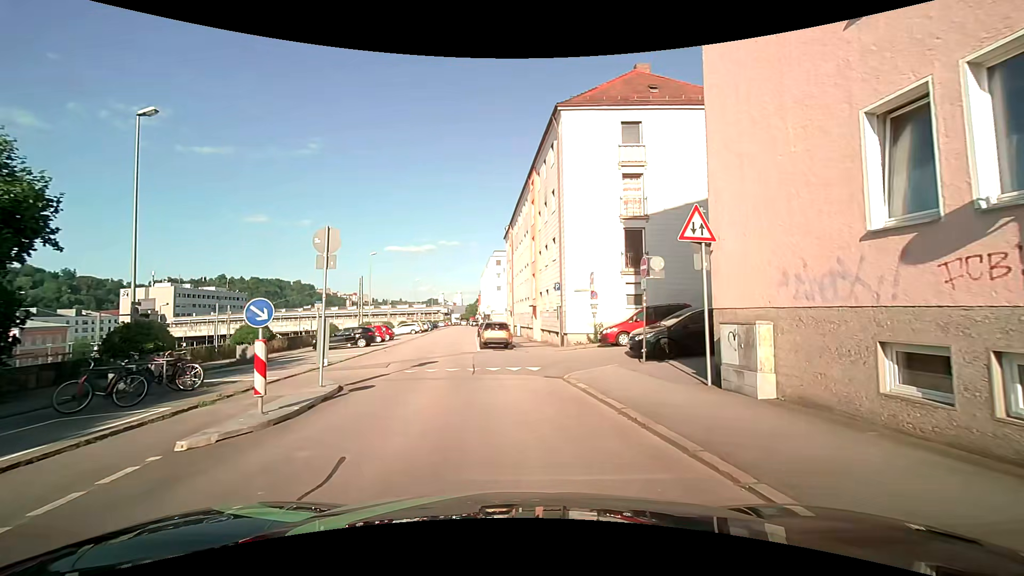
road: residential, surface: asphalt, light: Day
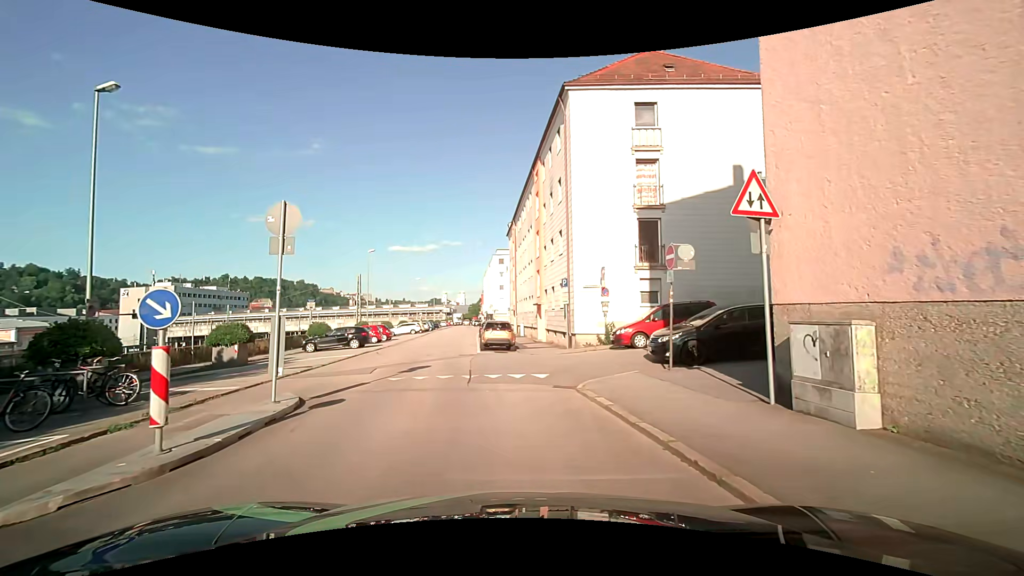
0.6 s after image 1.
(0.0, +2.1) m; +1°
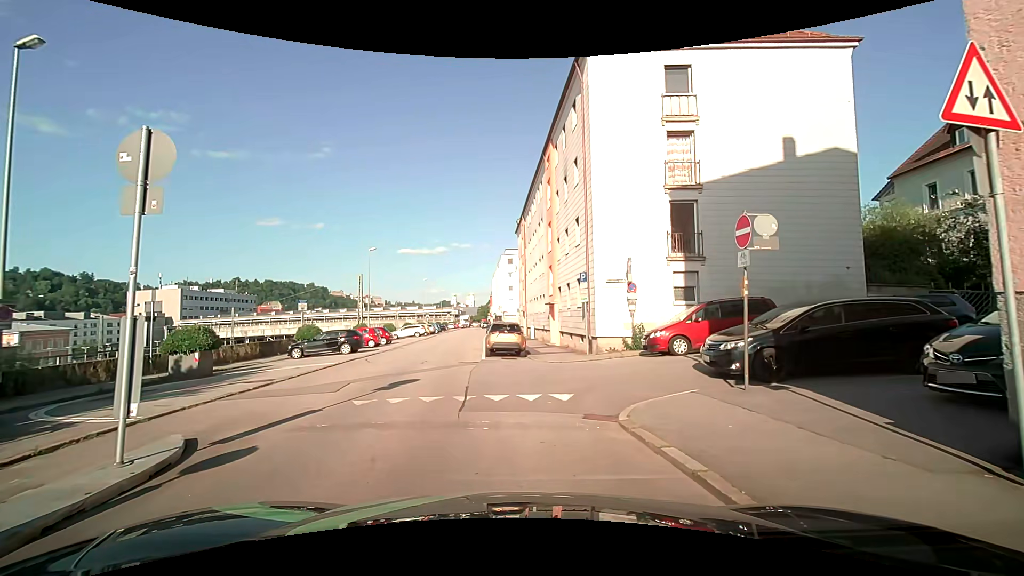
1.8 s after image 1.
(-0.1, +3.3) m; -2°
